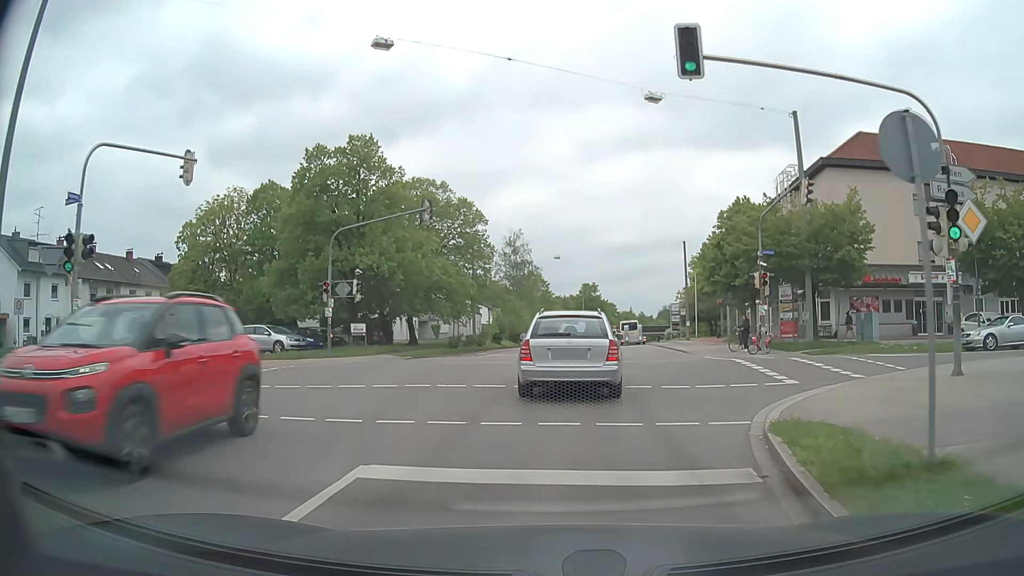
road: tertiary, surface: asphalt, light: Day
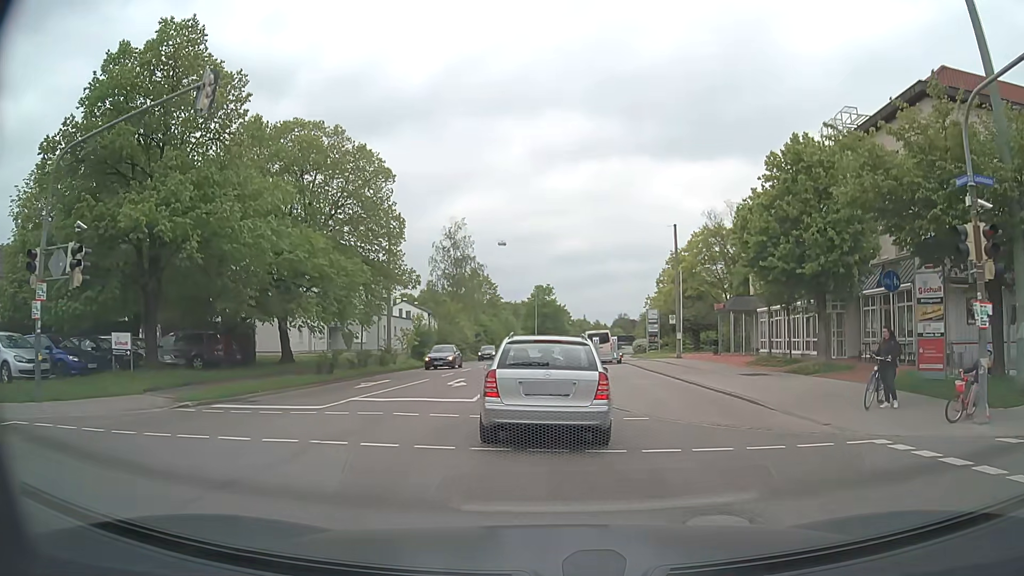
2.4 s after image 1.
(+0.7, +16.6) m; +4°
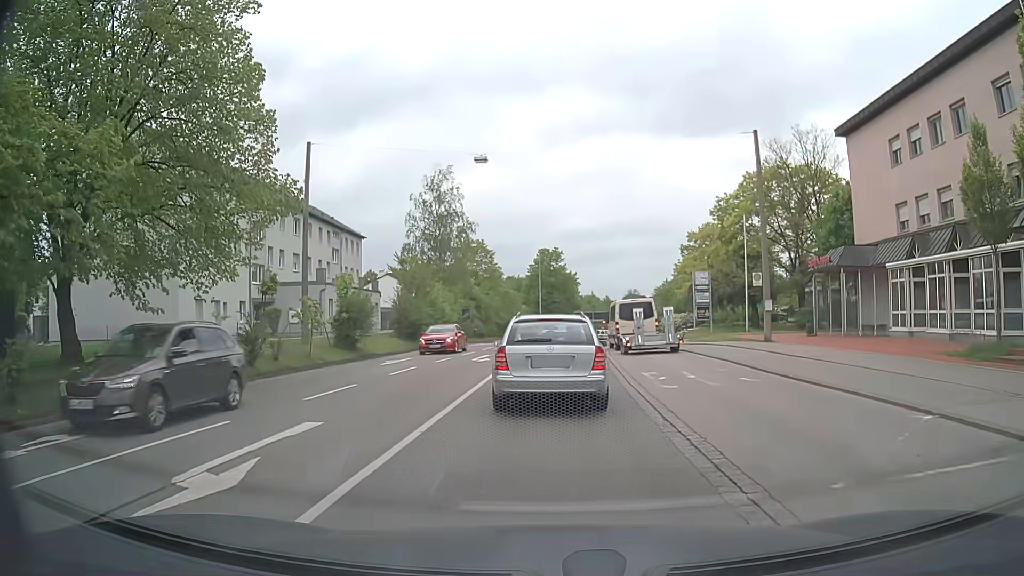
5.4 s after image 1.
(-0.1, +17.8) m; 0°
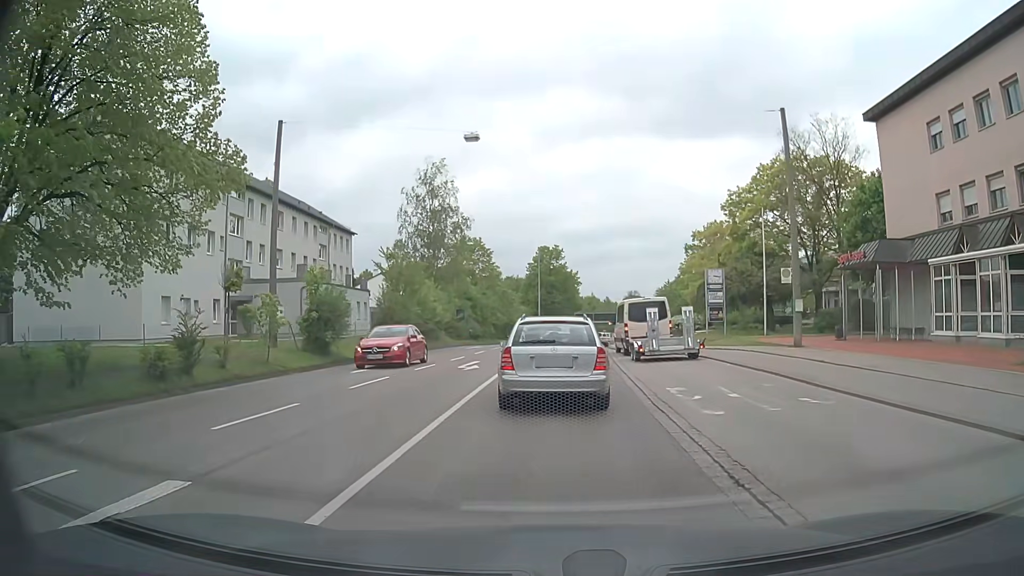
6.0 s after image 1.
(-0.1, +3.7) m; -1°
